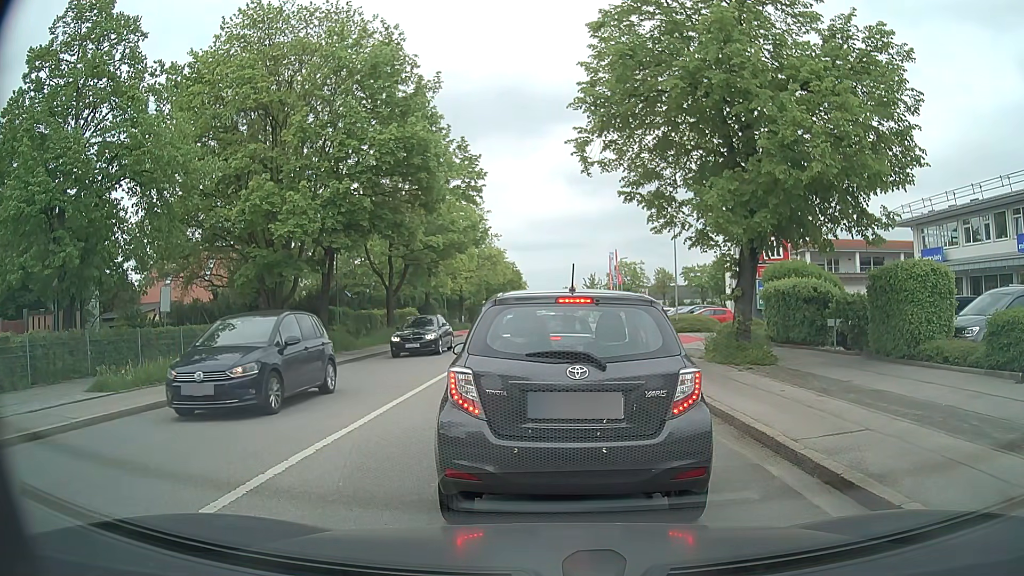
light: Day
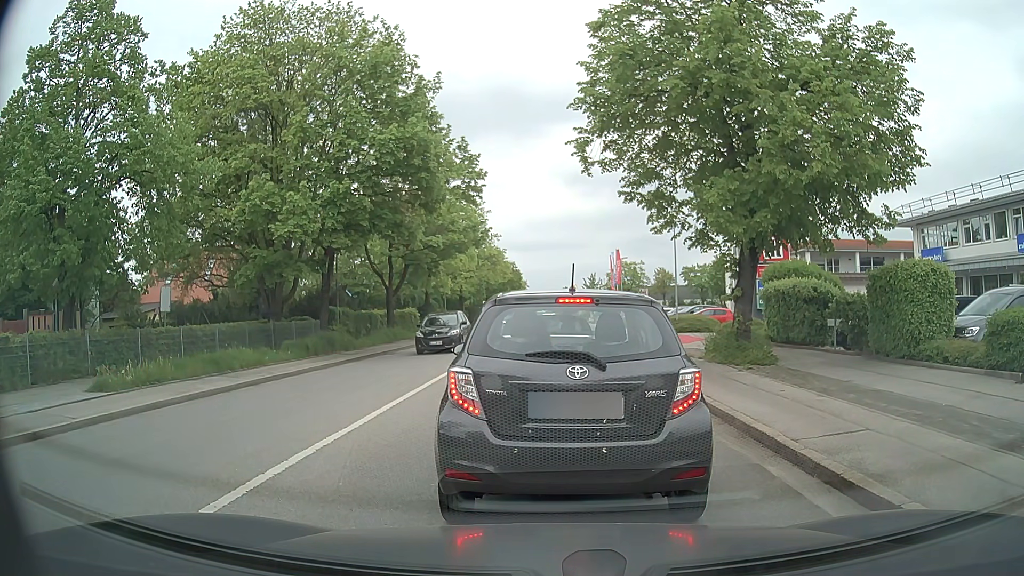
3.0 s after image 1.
(0.0, 0.0) m; 0°
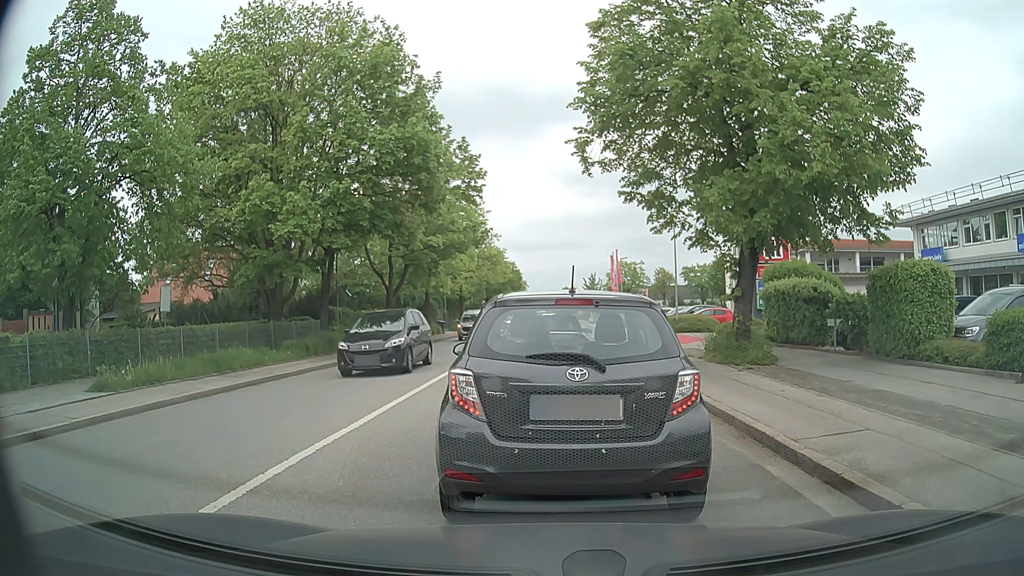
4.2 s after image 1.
(0.0, 0.0) m; 0°
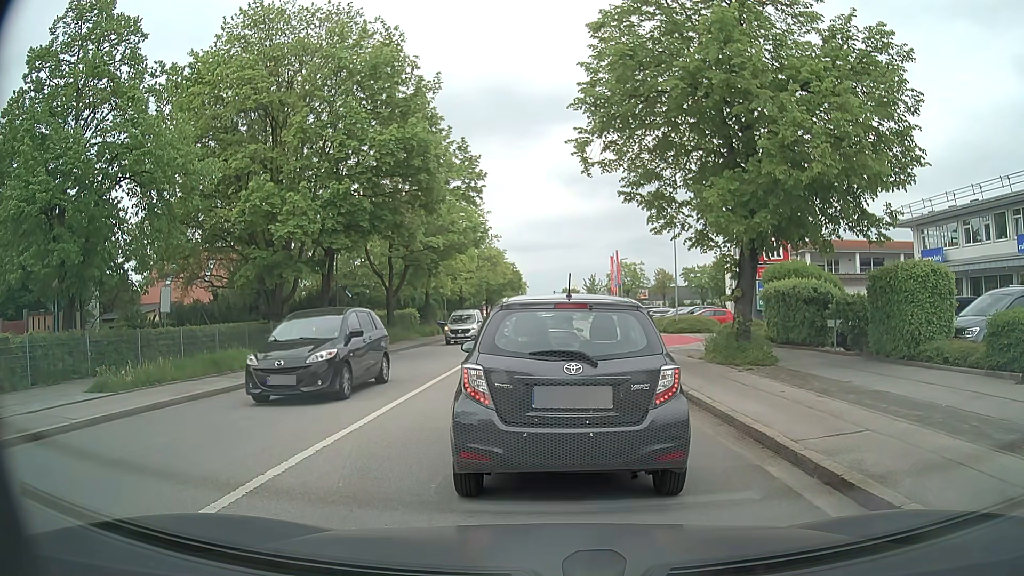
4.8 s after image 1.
(0.0, 0.0) m; 0°
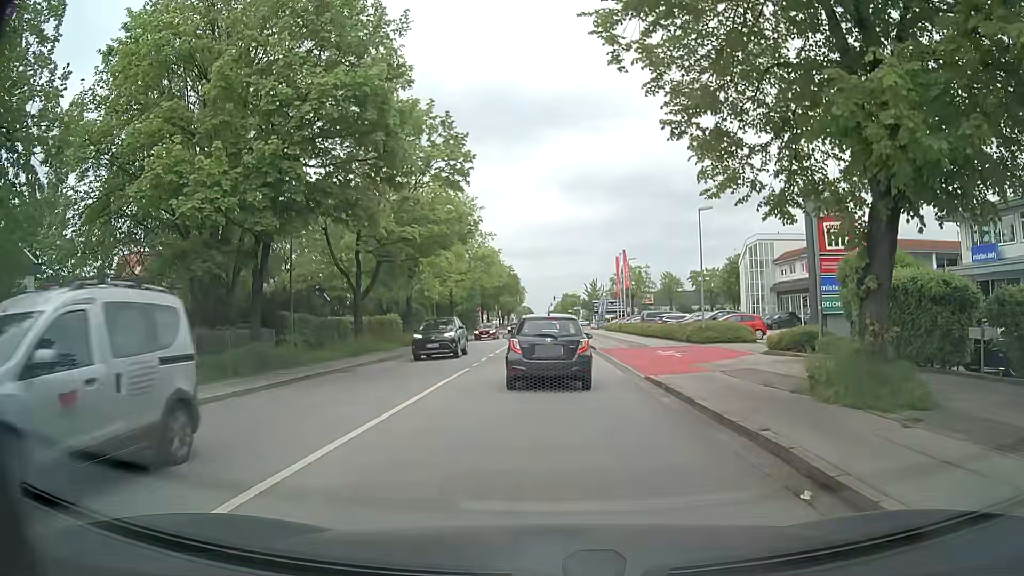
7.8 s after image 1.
(0.0, +7.2) m; 0°
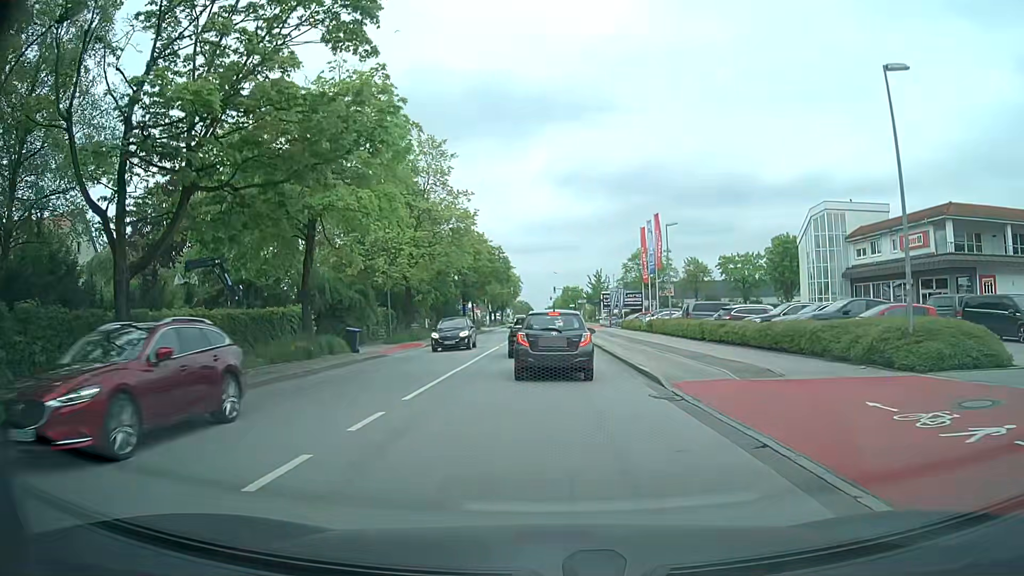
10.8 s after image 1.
(0.0, +19.3) m; 0°
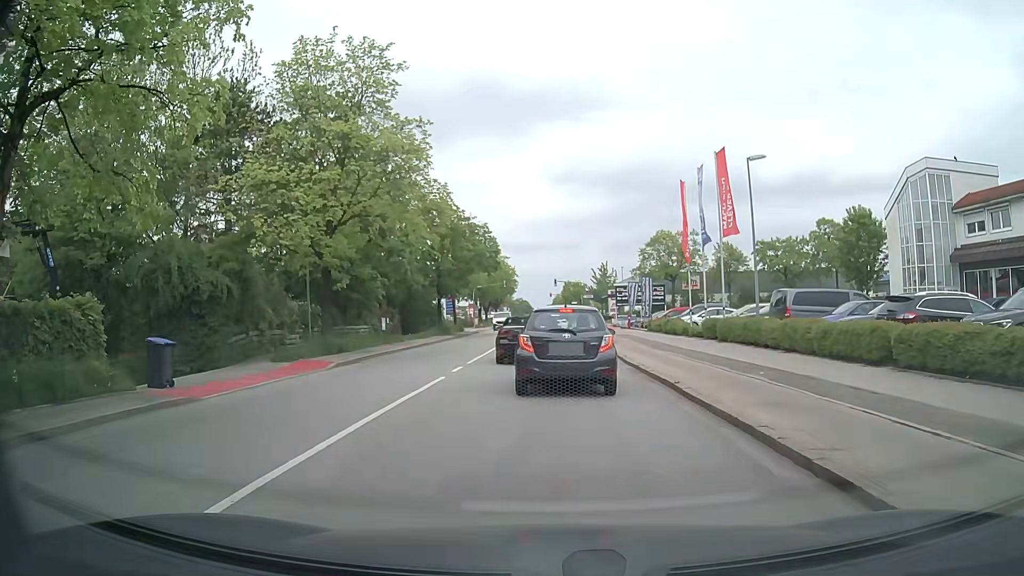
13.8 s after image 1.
(+0.1, +16.2) m; 0°
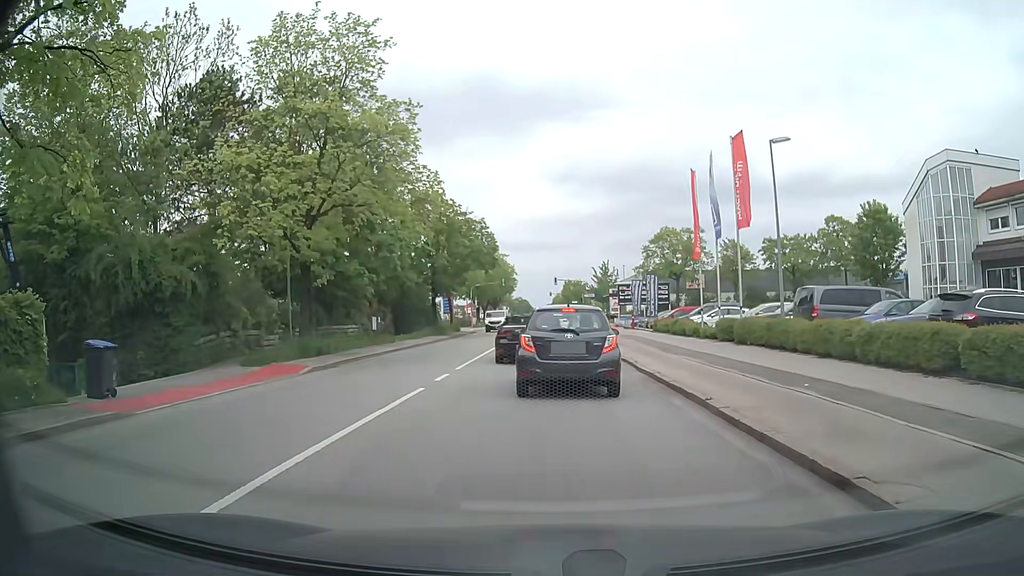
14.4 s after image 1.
(0.0, +2.4) m; 0°
(0, +10) (0, +20) (0, +30) (0, +40) (+1, +50) (+1, +60) (+1, +70) (+2, +80) (+3, +90) (+3, +100) m
